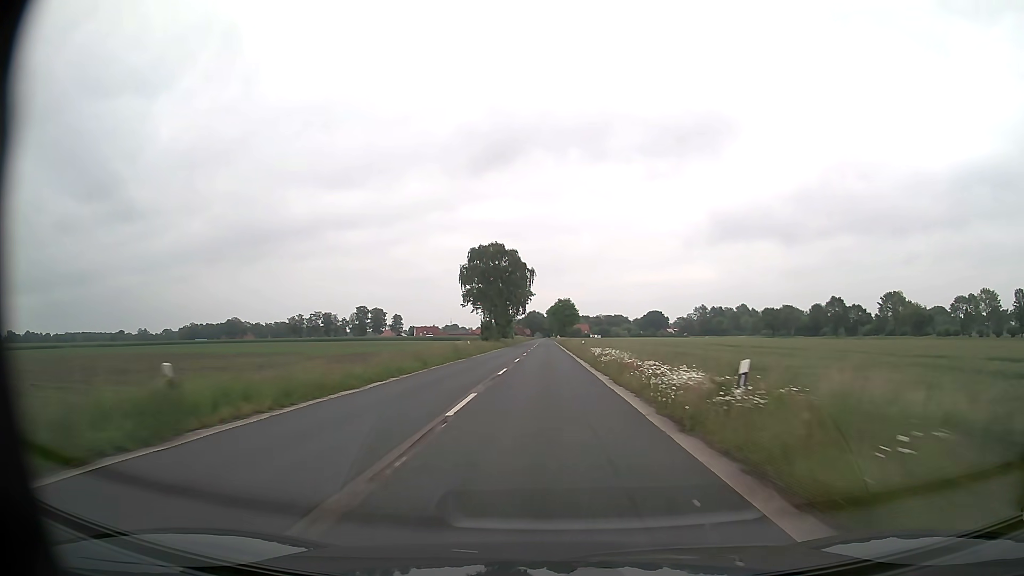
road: secondary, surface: asphalt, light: Day
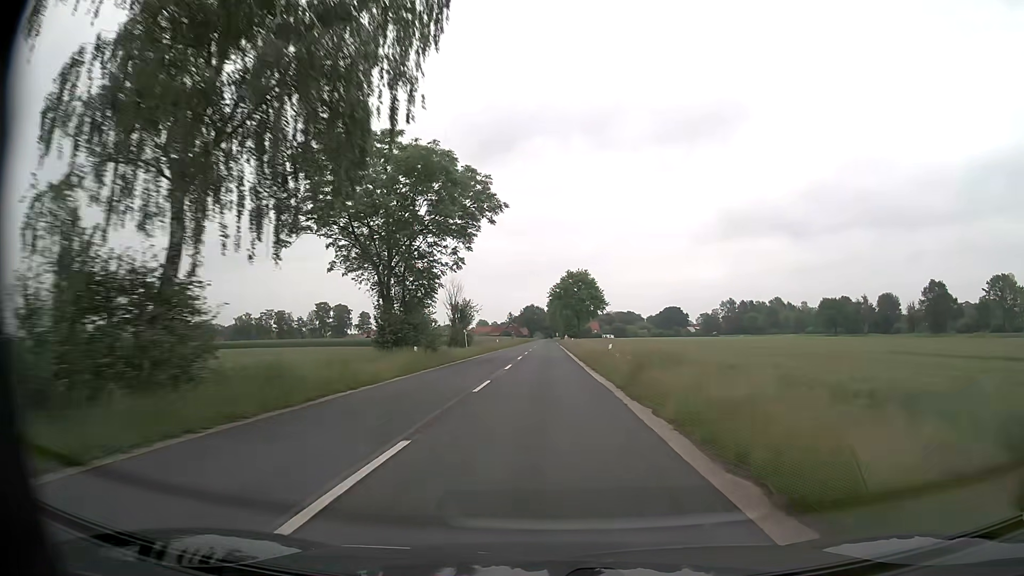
(0.0, +79.2) m; 0°
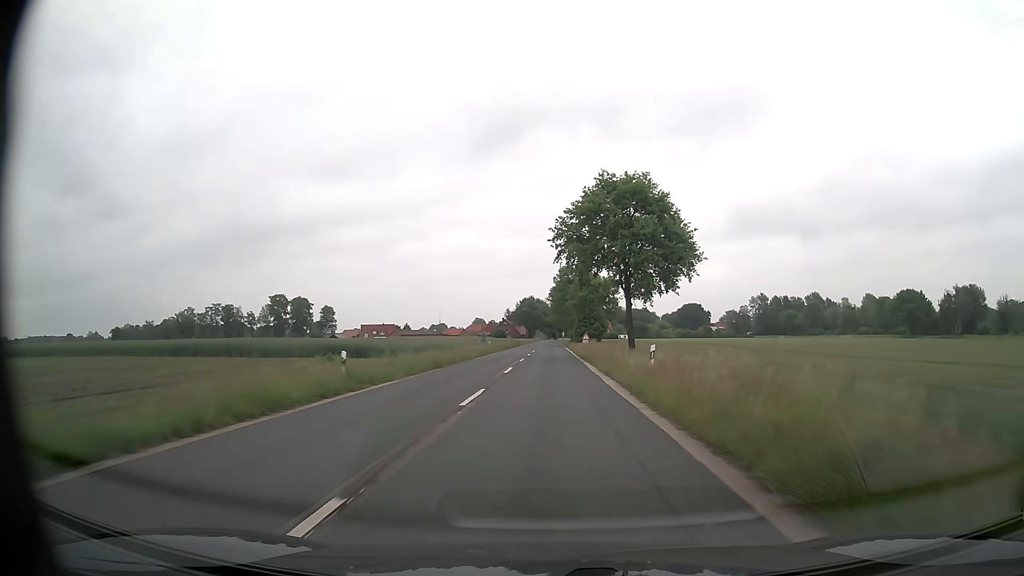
(0.0, +63.2) m; 0°
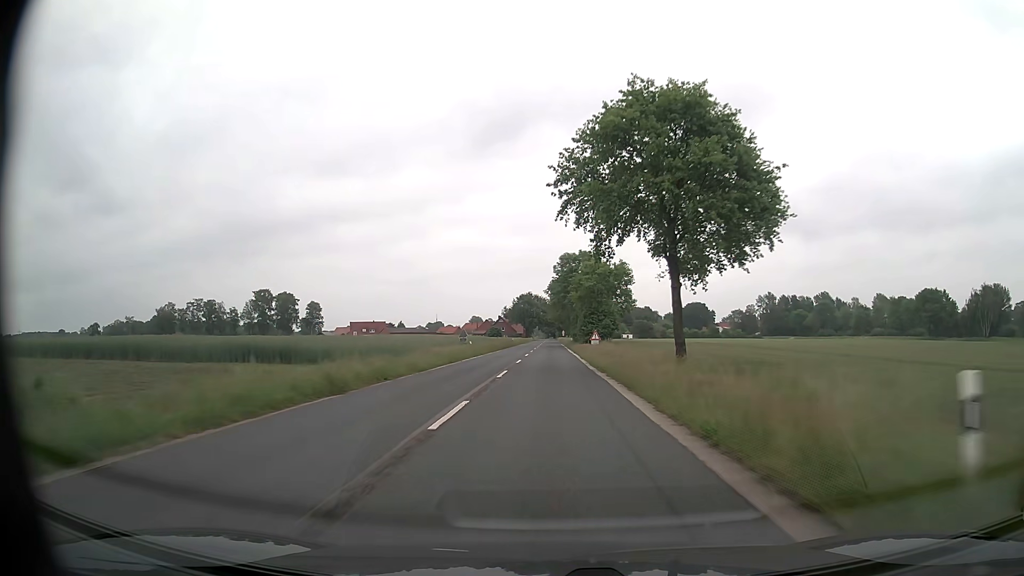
(0.0, +15.8) m; 0°
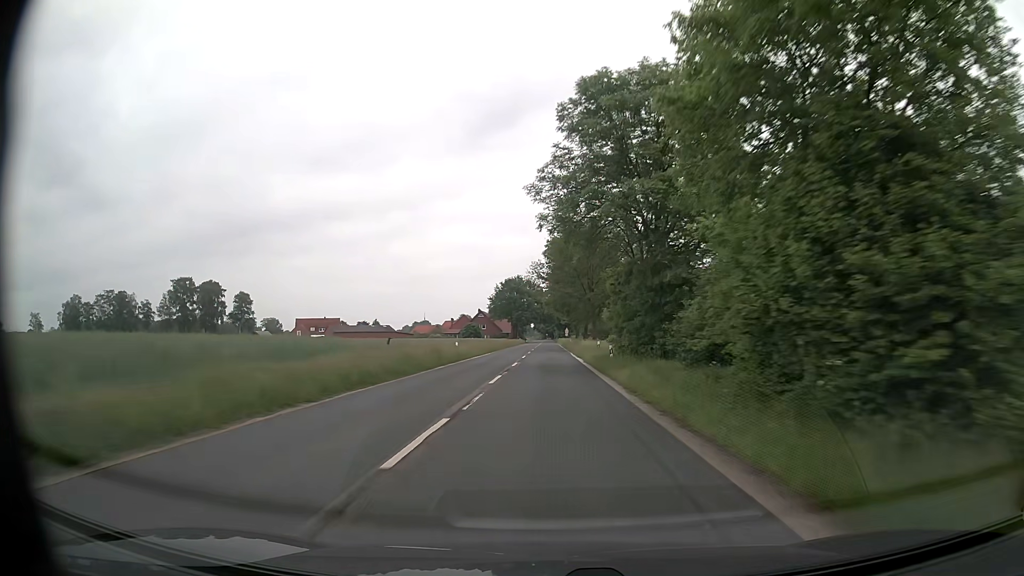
(0.0, +63.0) m; 0°
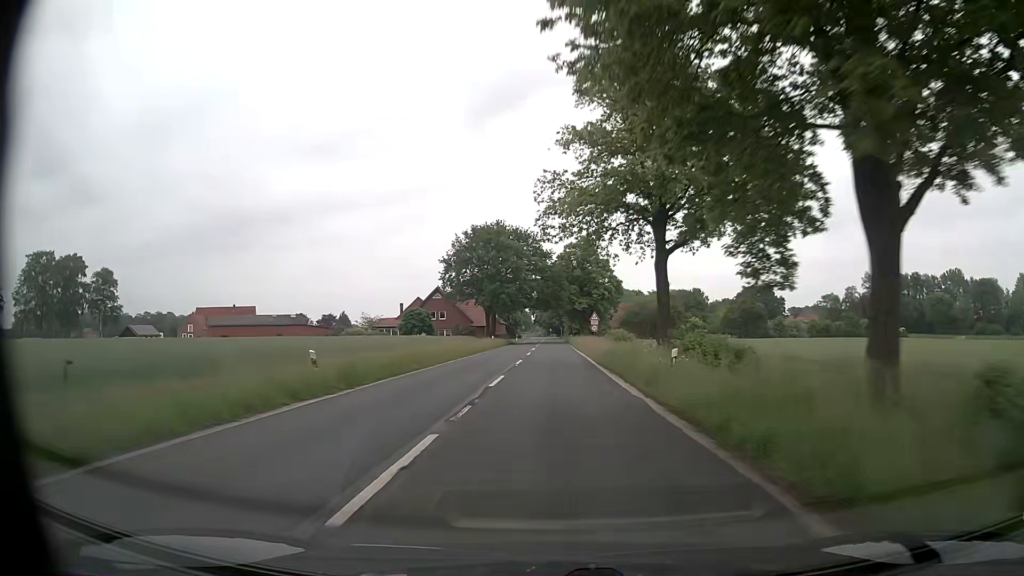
(-0.1, +73.6) m; 0°
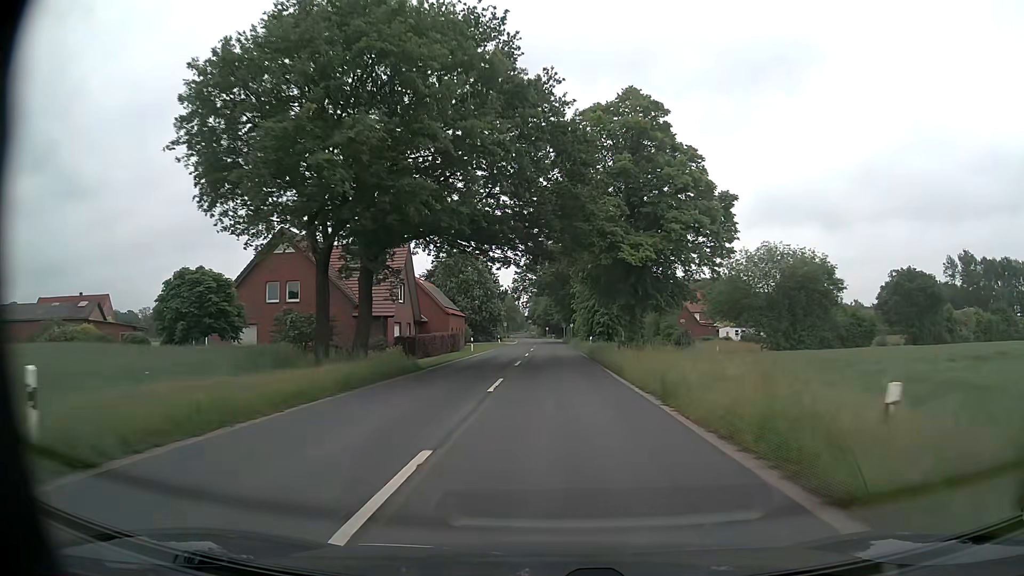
(-0.3, +60.7) m; 0°
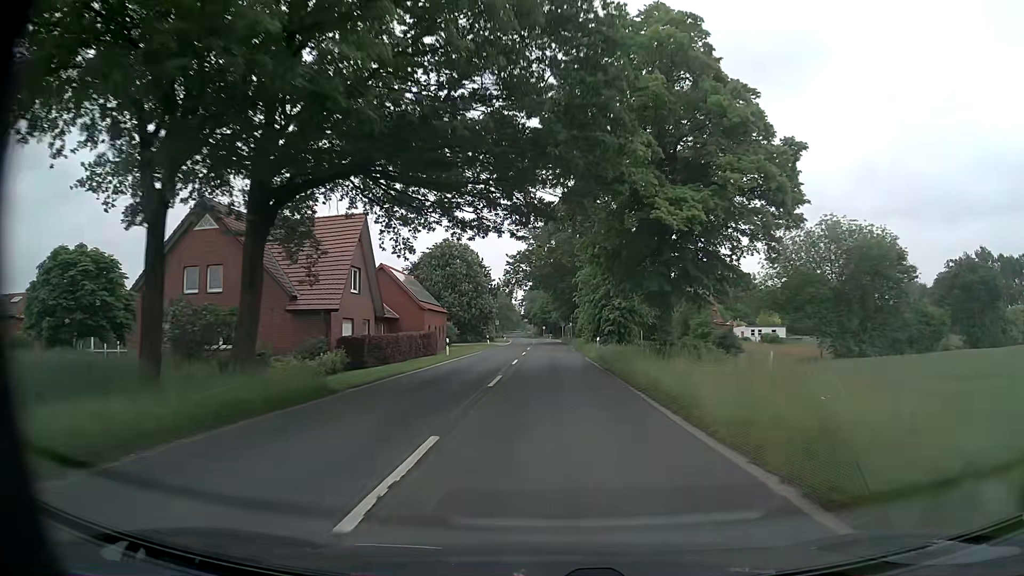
(0.0, +10.8) m; 0°
(0, +10) (0, +20) (0, +30) (0, +40) (0, +50) (0, +60) (0, +70) (0, +80) (-1, +90) (-1, +100) m
